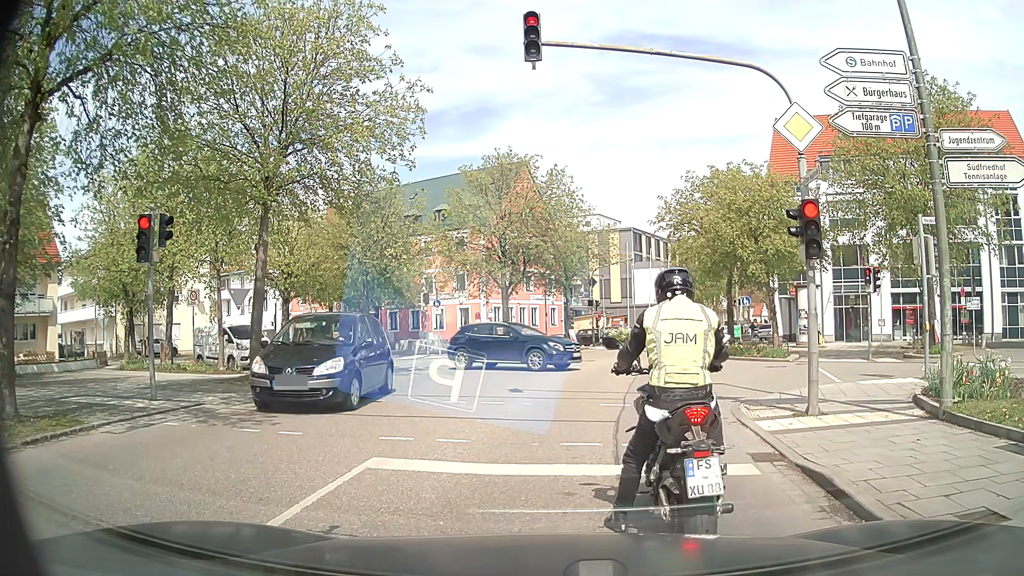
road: secondary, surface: asphalt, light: Day
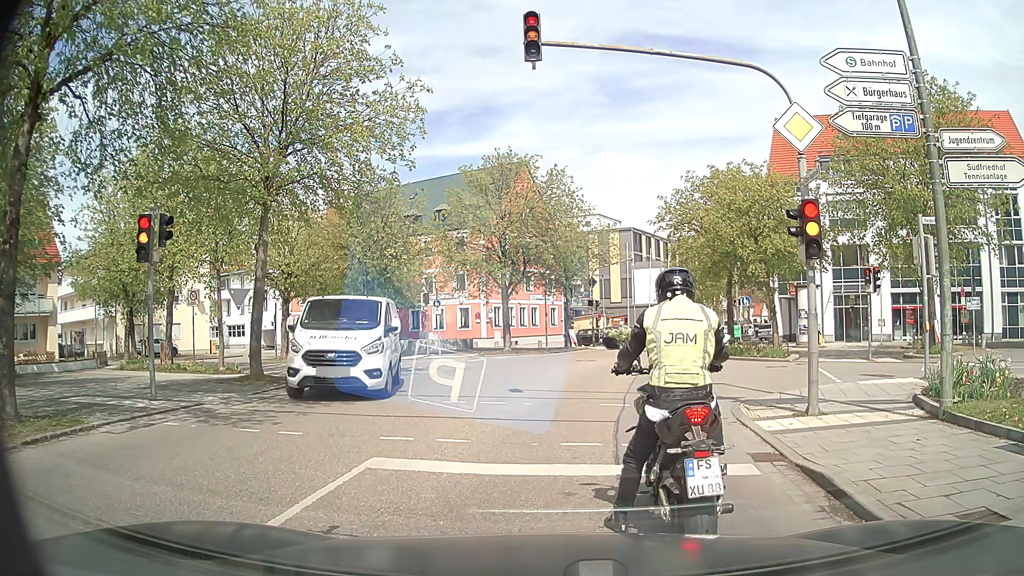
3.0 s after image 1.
(0.0, 0.0) m; 0°
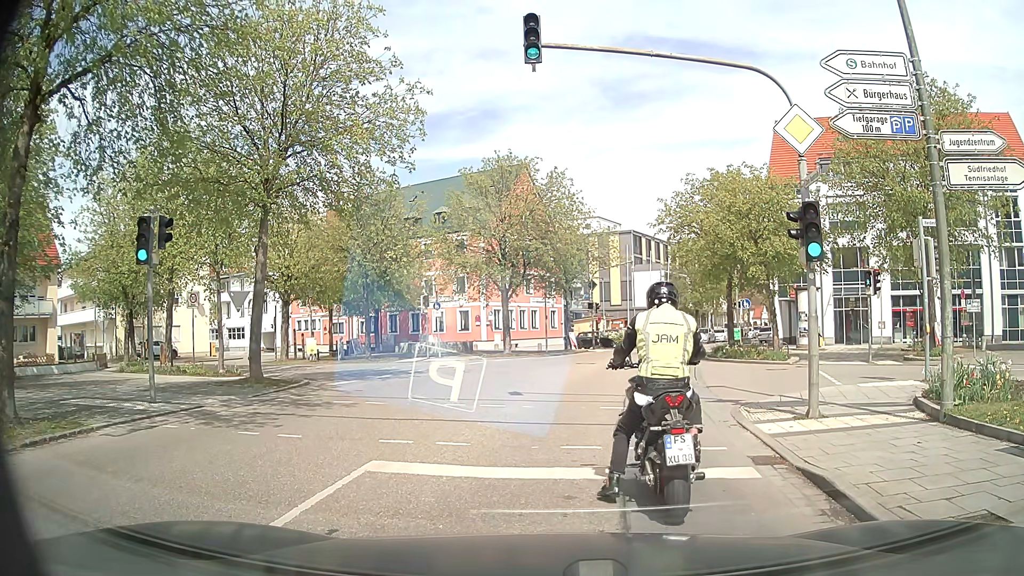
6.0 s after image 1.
(0.0, 0.0) m; 0°
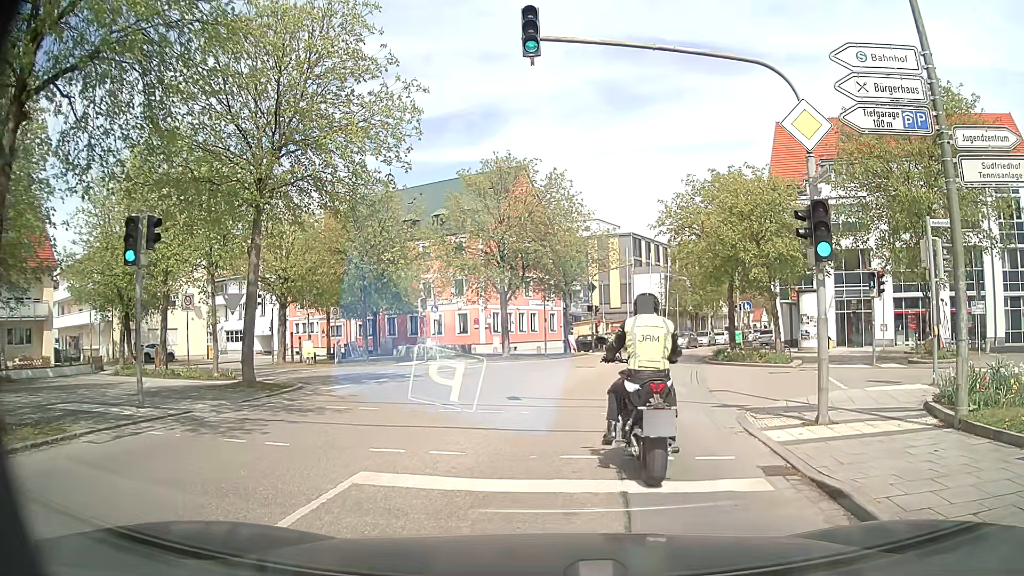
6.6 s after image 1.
(0.0, +0.4) m; 0°
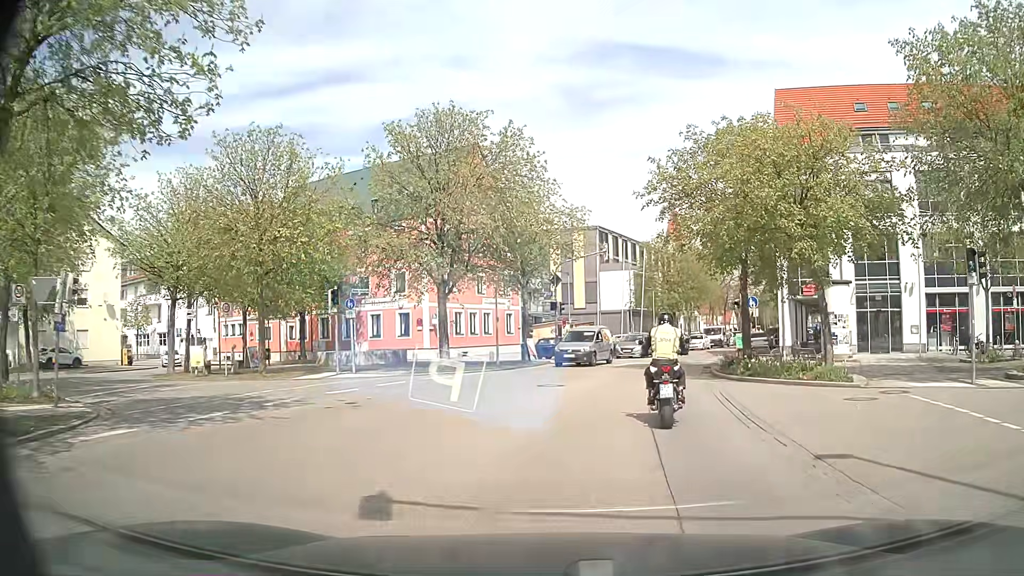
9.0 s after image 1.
(-0.3, +8.9) m; +1°
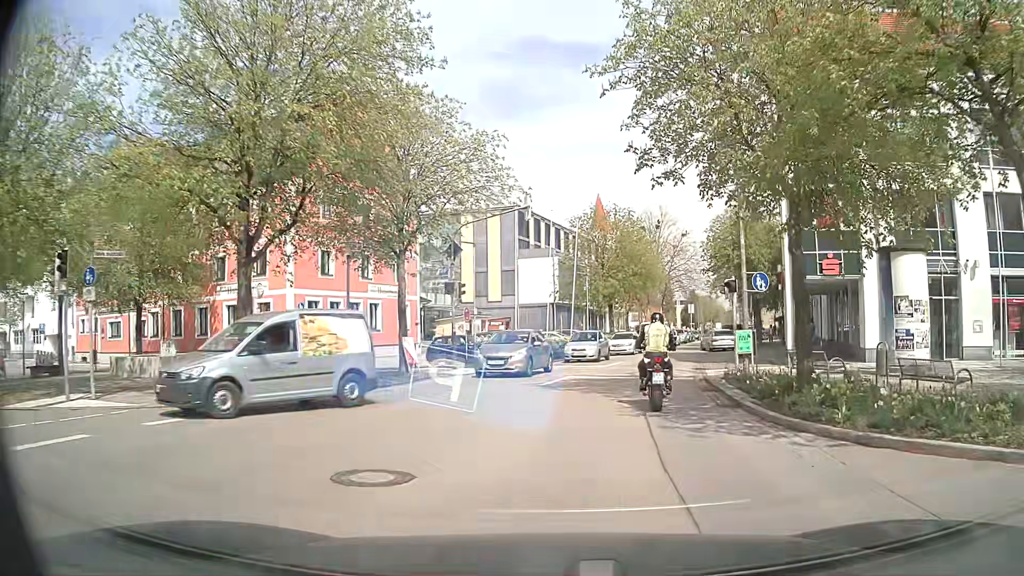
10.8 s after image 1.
(+0.4, +12.4) m; +6°
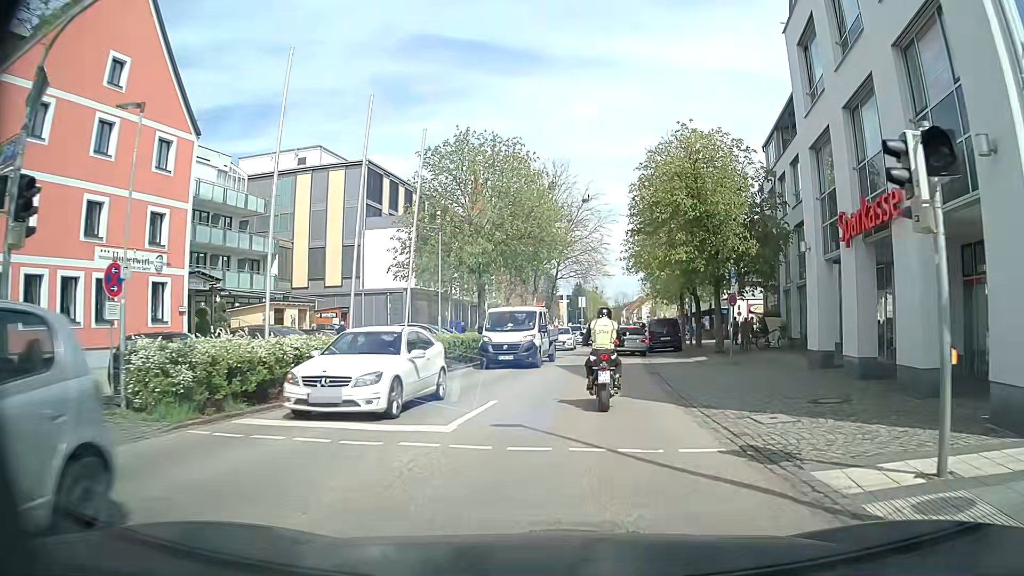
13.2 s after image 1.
(+1.6, +17.9) m; +10°
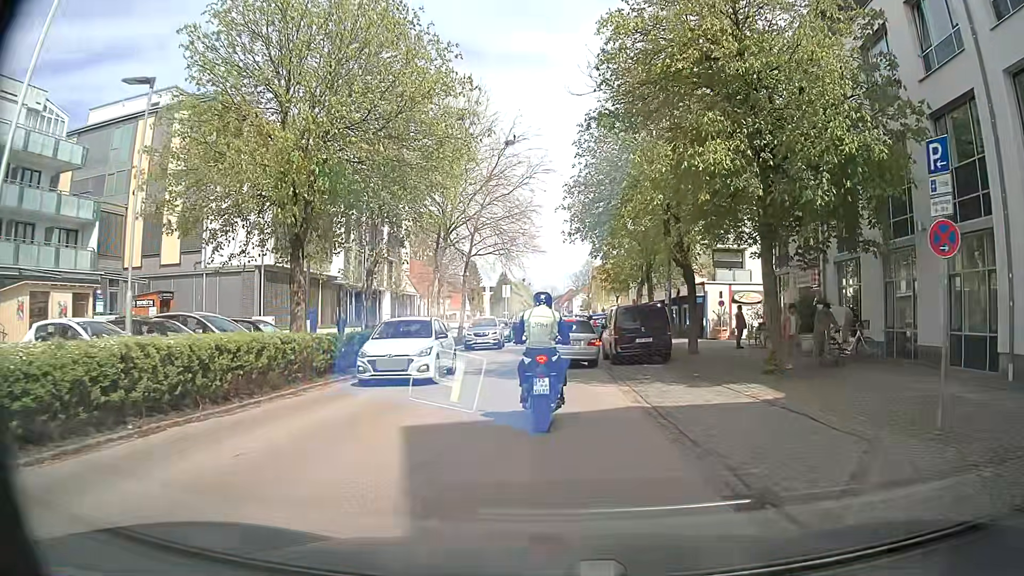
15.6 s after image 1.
(+1.2, +15.7) m; +7°
